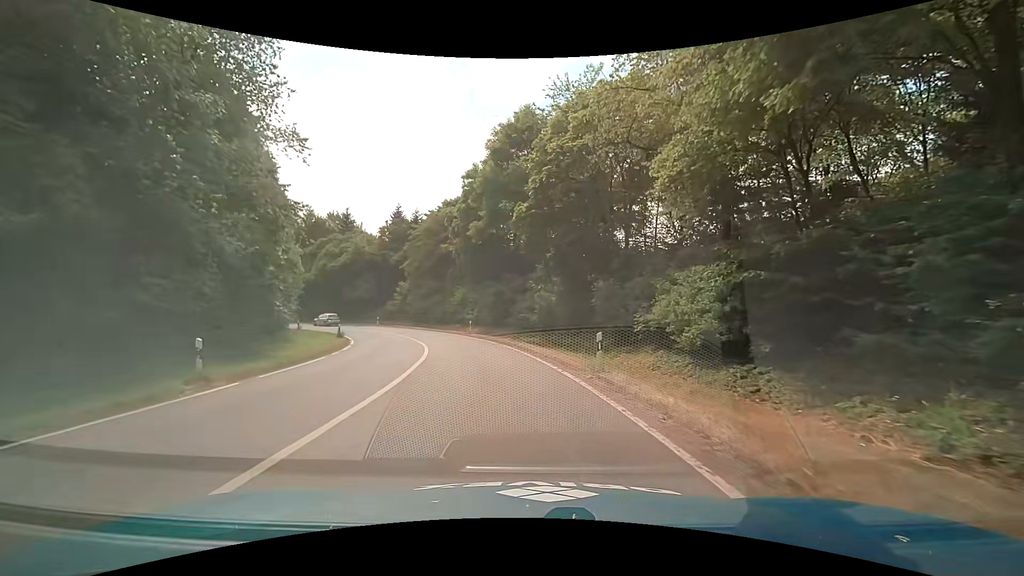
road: trunk_link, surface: asphalt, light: Day
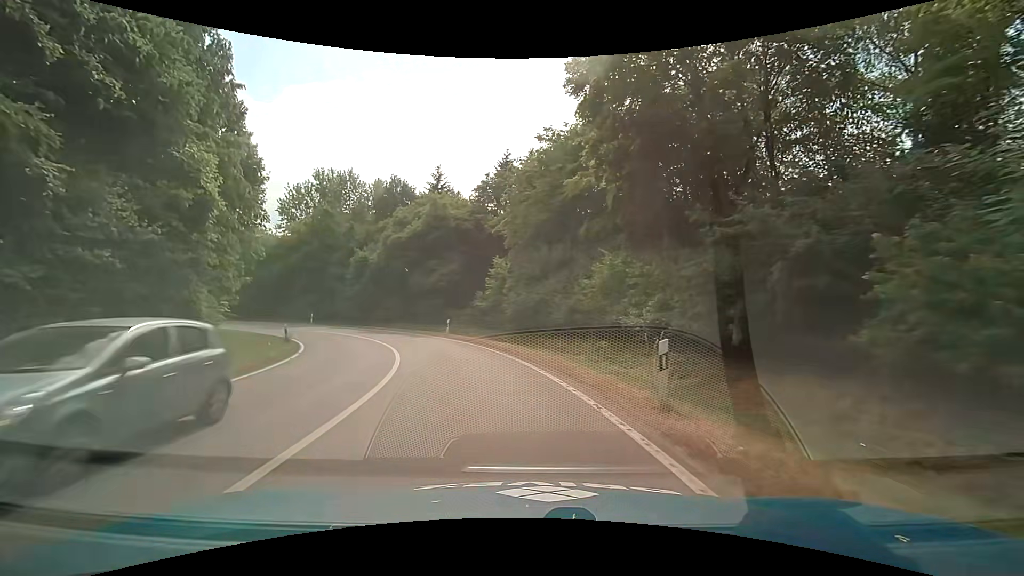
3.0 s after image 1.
(-2.8, +29.6) m; -15°
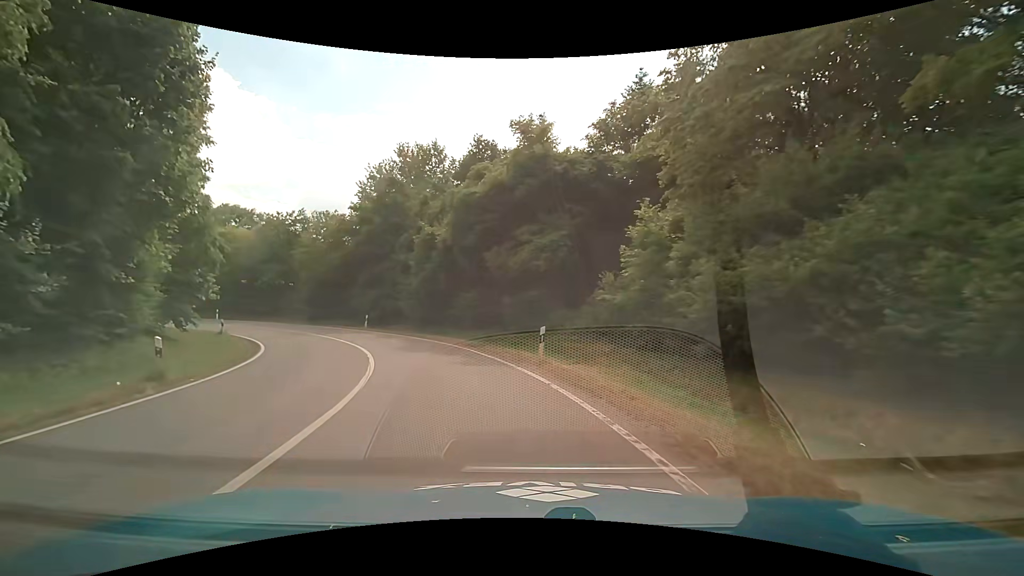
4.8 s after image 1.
(-1.8, +17.3) m; -12°
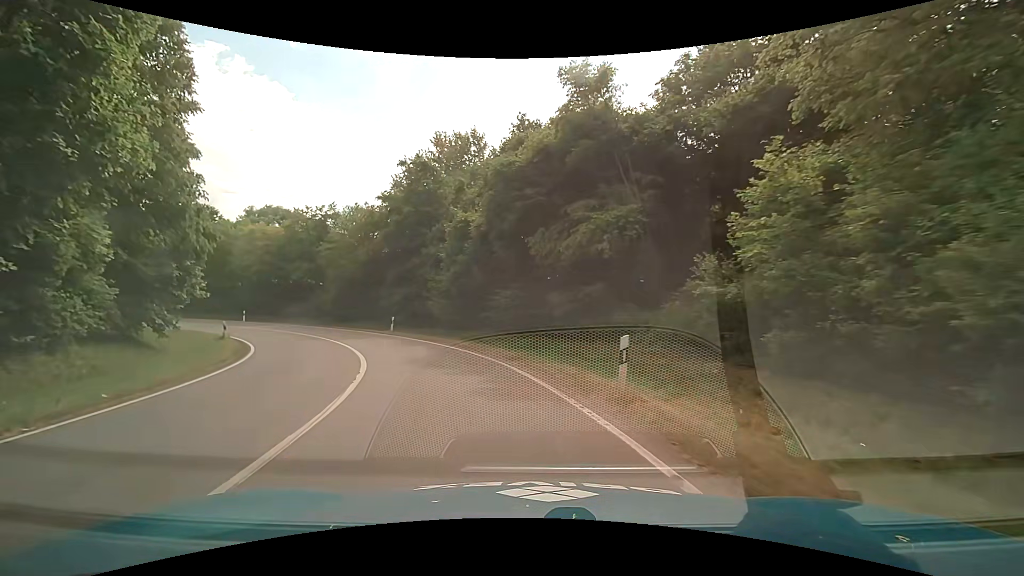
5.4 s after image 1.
(-0.3, +5.7) m; -6°
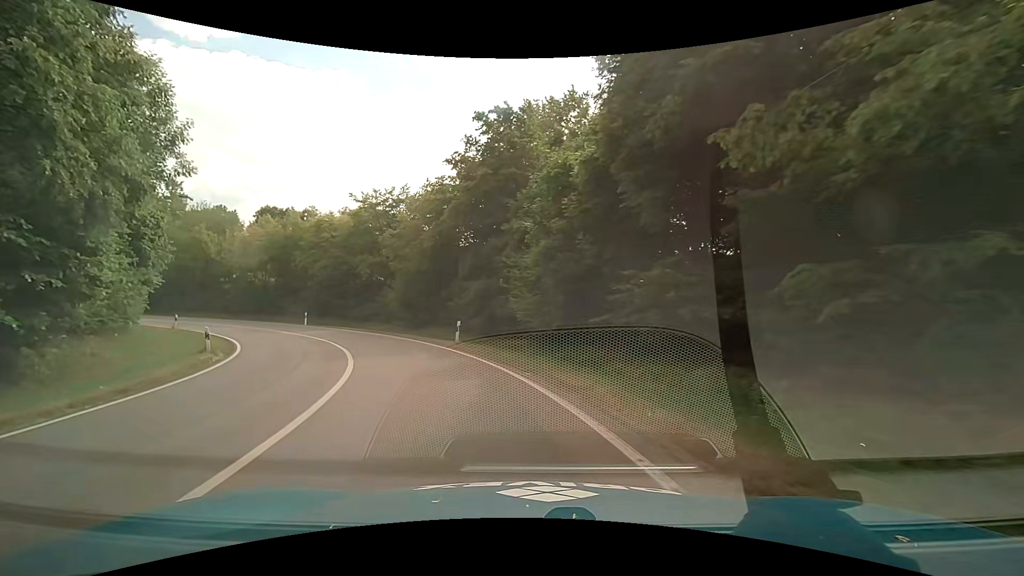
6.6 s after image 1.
(-1.0, +11.3) m; -10°
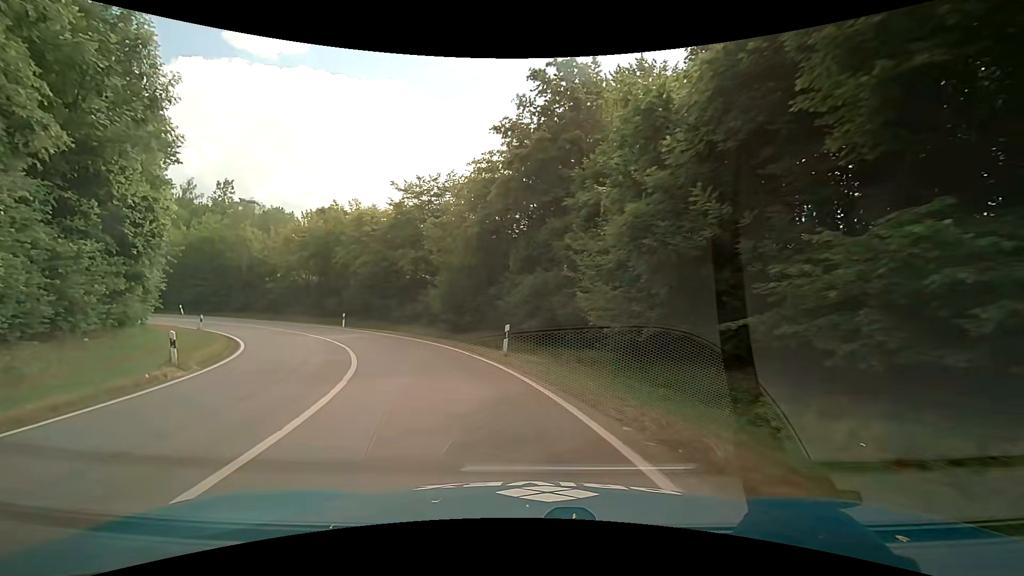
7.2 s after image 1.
(-0.4, +5.6) m; -8°
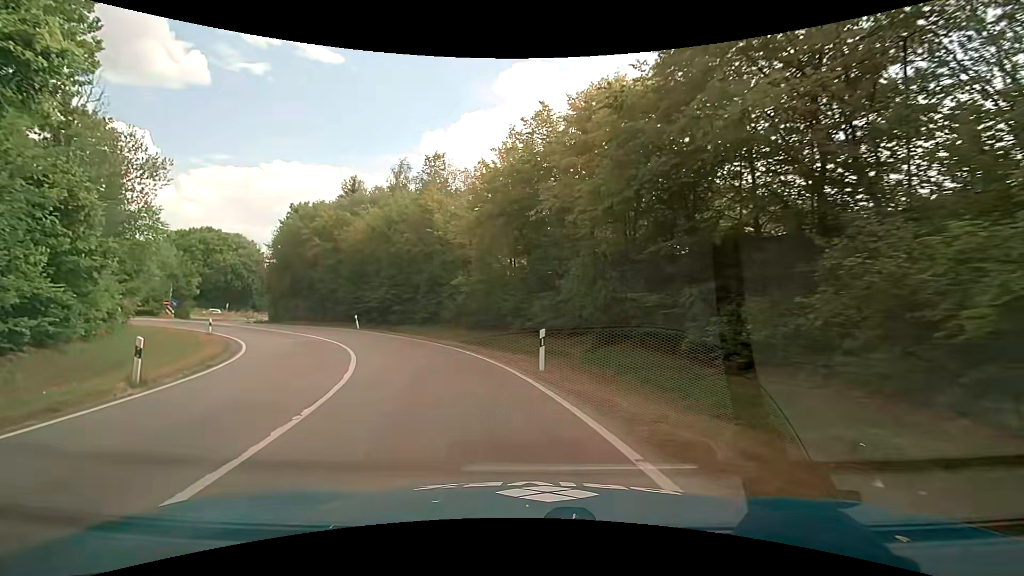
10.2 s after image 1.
(-6.9, +26.1) m; -29°
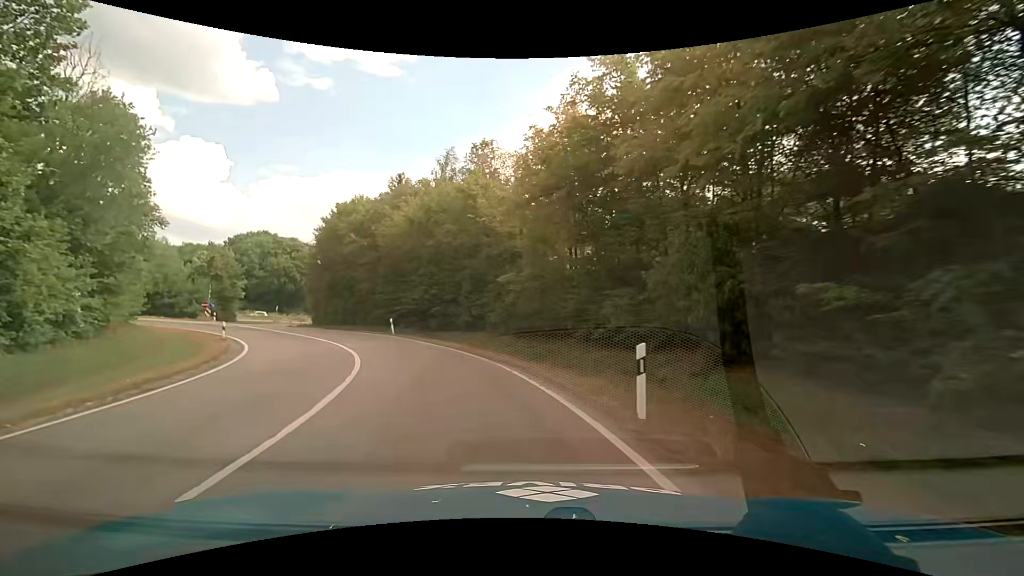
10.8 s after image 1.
(-0.4, +5.5) m; -8°
(-1, +10) (-3, +20) (-8, +28) (-14, +36) (-21, +44) (-27, +52) (-31, +61) (-32, +71) (-32, +81) (-28, +90) m
